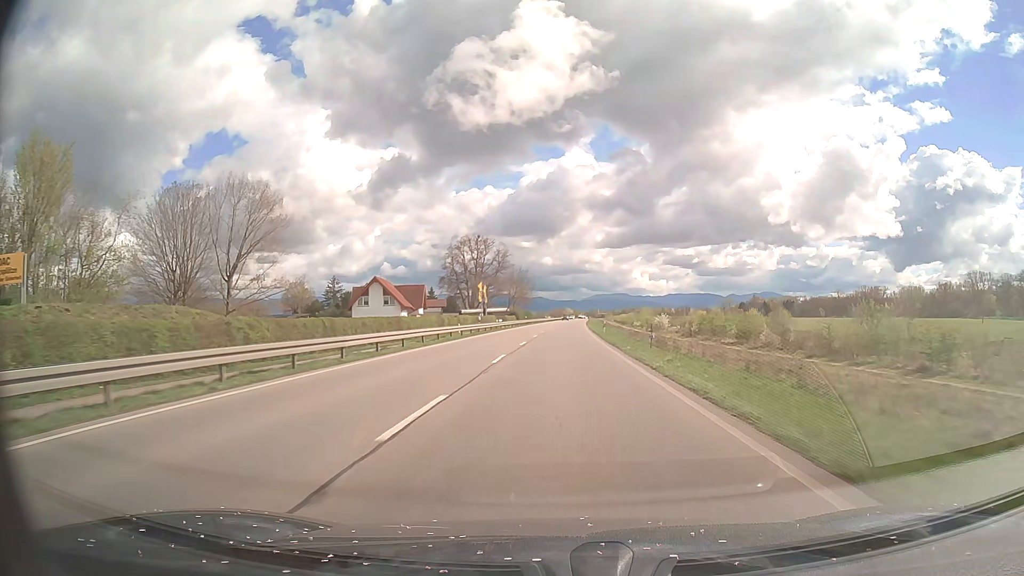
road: primary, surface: asphalt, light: Day
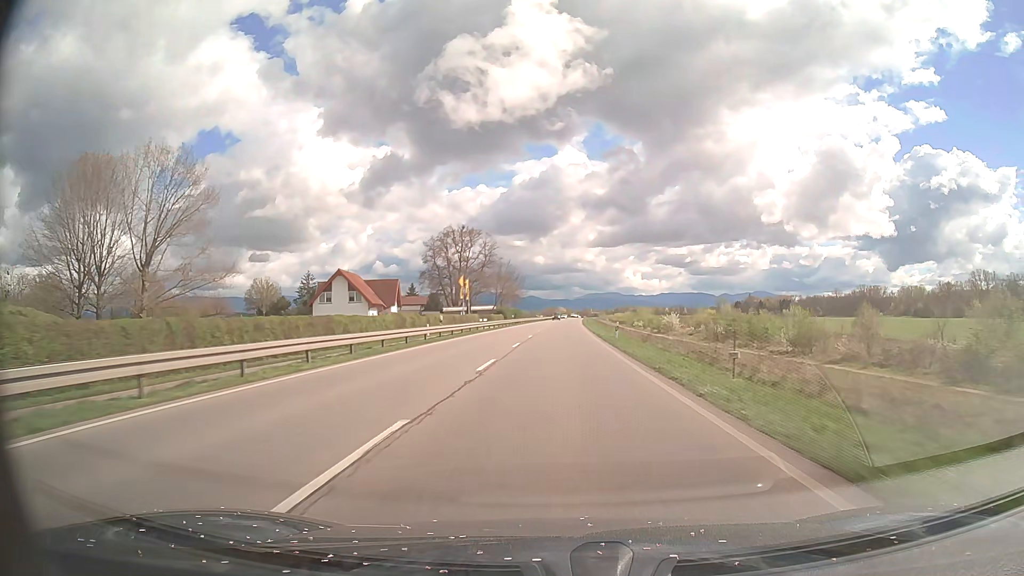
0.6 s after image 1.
(+0.1, +15.0) m; +1°
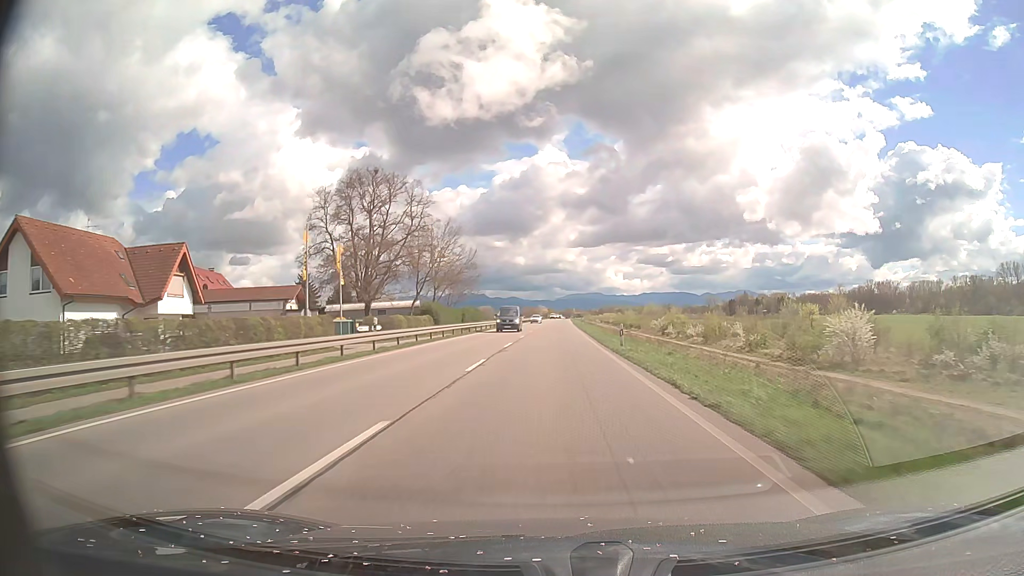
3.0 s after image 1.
(+1.1, +60.0) m; +2°
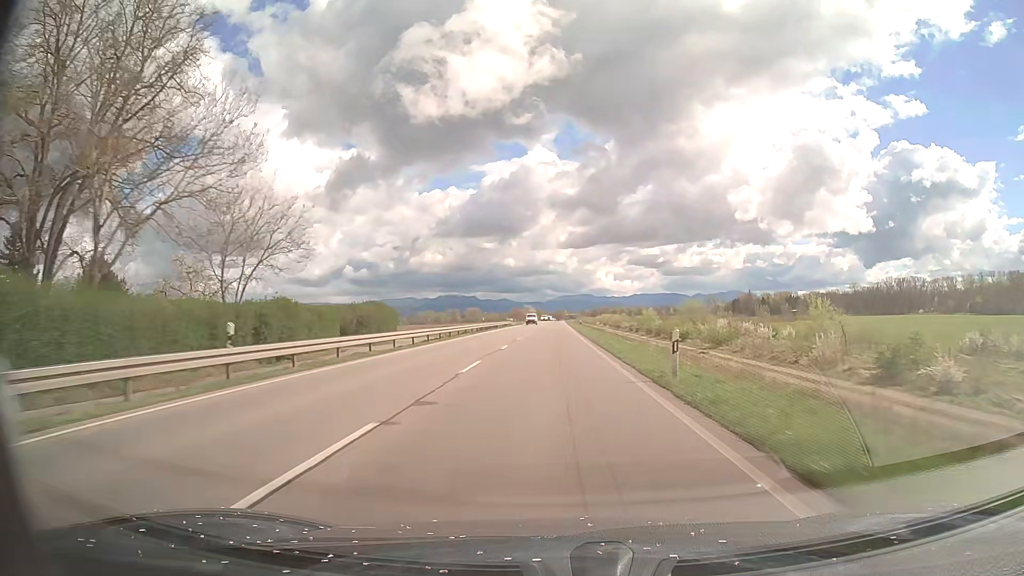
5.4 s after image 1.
(+0.5, +60.0) m; +1°
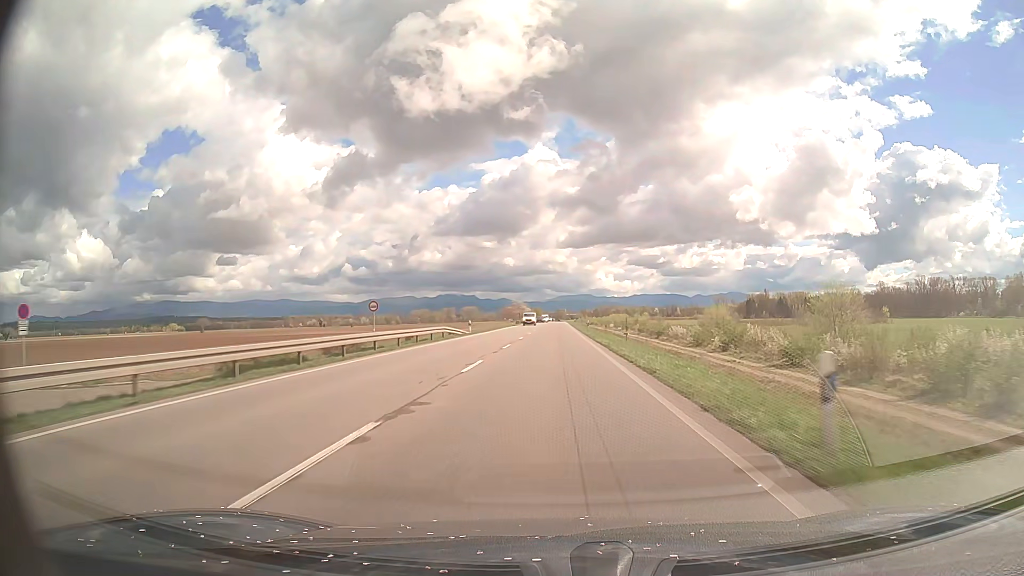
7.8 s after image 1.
(+0.1, +60.1) m; 0°
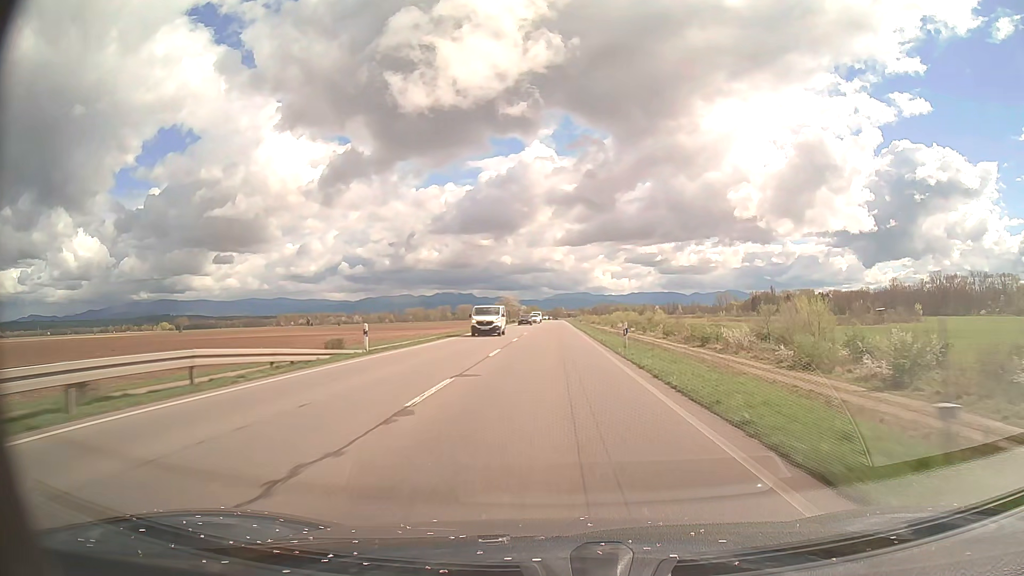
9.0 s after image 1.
(0.0, +30.0) m; 0°
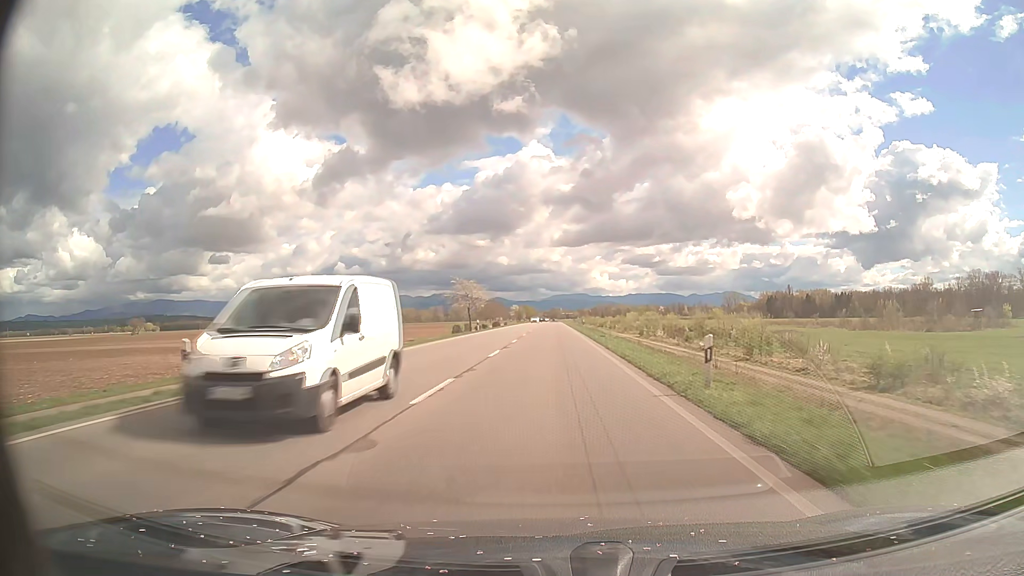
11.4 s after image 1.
(+0.2, +60.1) m; 0°
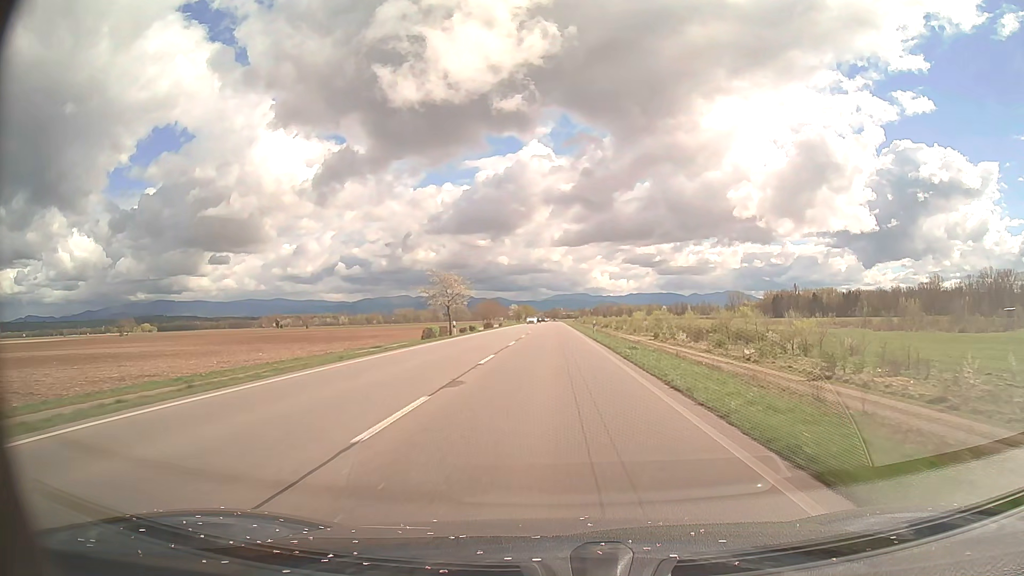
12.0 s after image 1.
(0.0, +15.0) m; 0°
(0, +10) (0, +20) (0, +30) (0, +40) (0, +50) (0, +60) (0, +70) (0, +80) (0, +90) (0, +100) m
